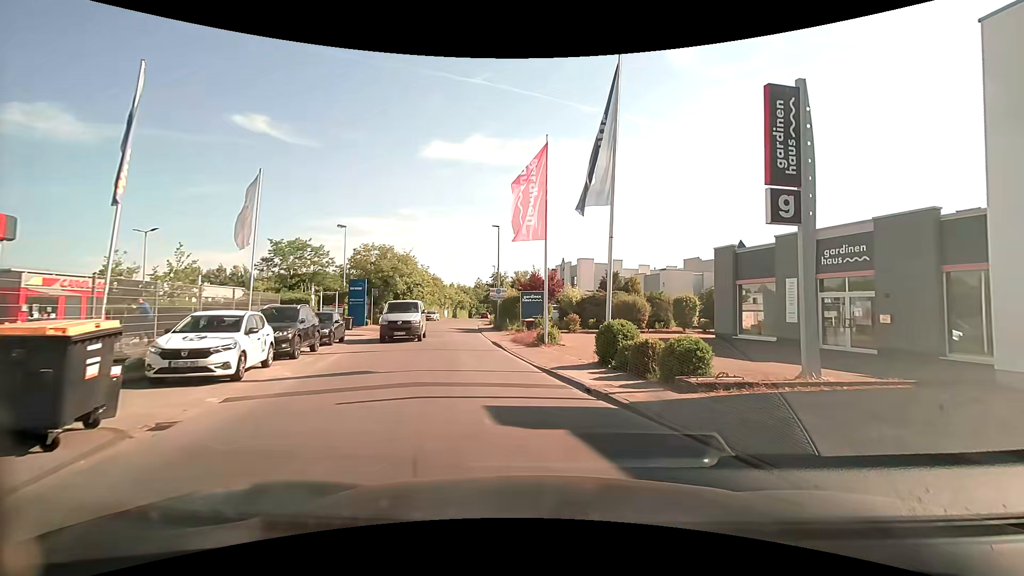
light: Day
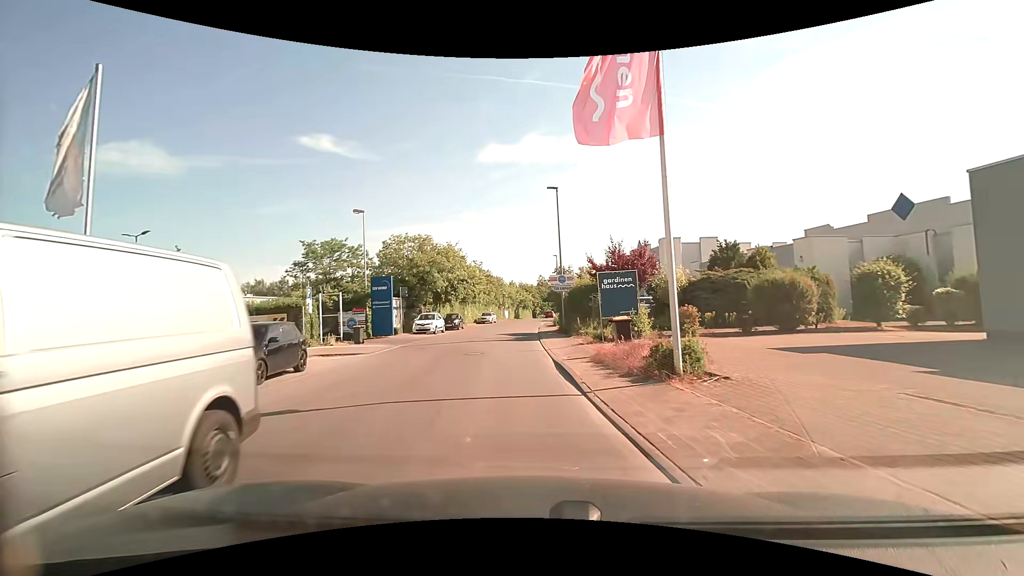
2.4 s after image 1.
(-0.6, +10.9) m; -8°
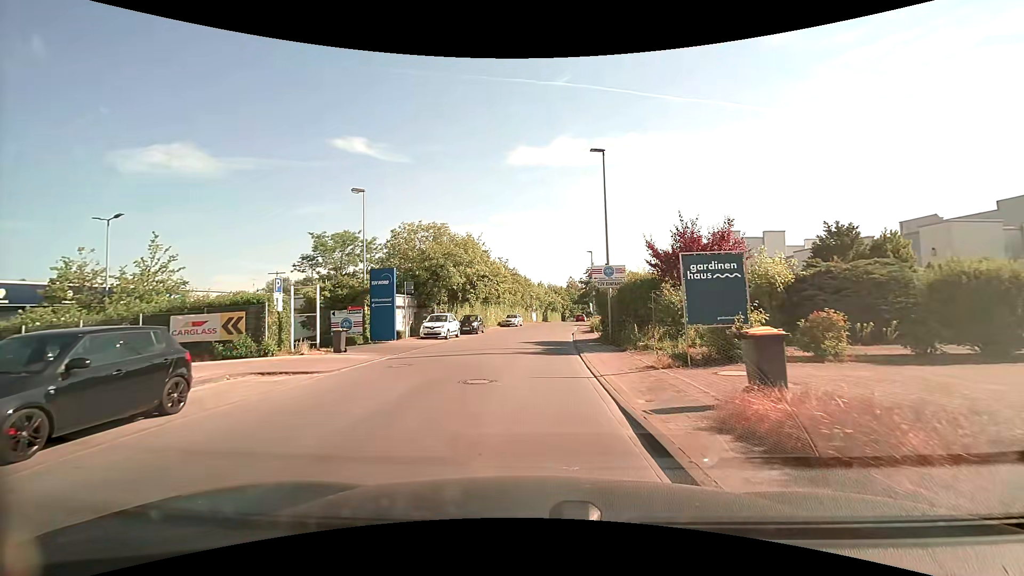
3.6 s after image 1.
(-0.2, +6.5) m; -4°
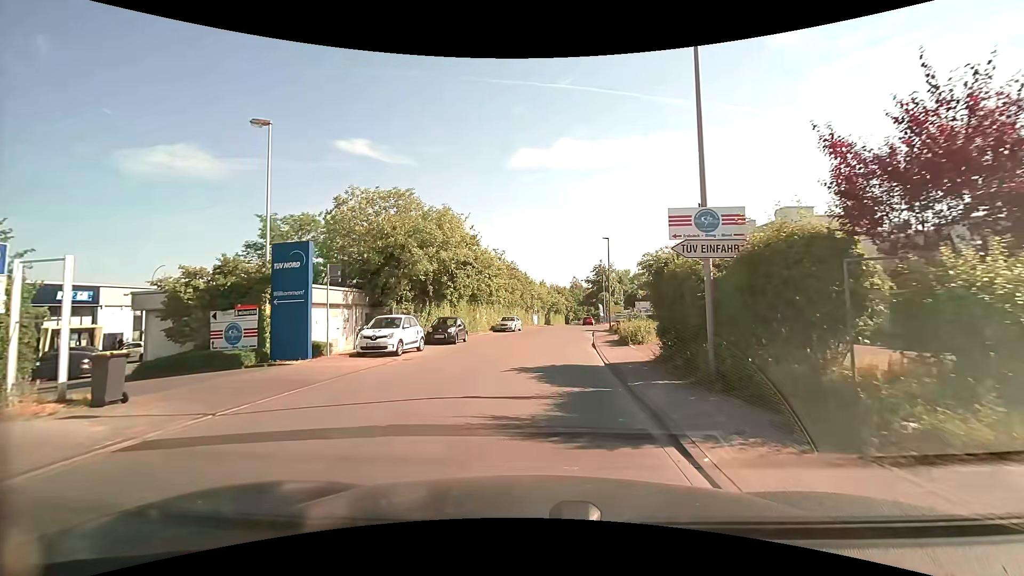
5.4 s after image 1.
(0.0, +11.0) m; 0°
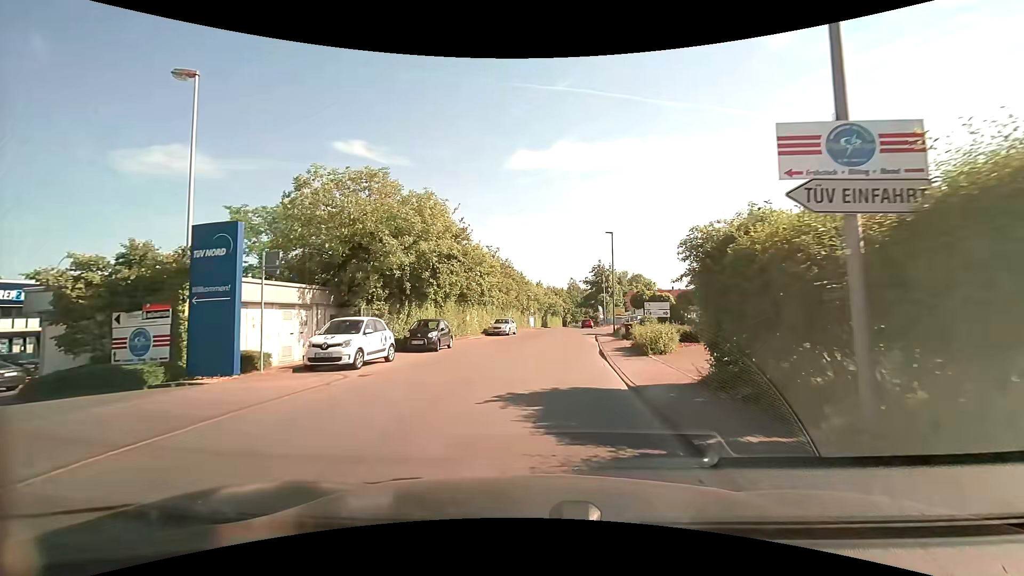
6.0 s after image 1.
(0.0, +4.0) m; 0°
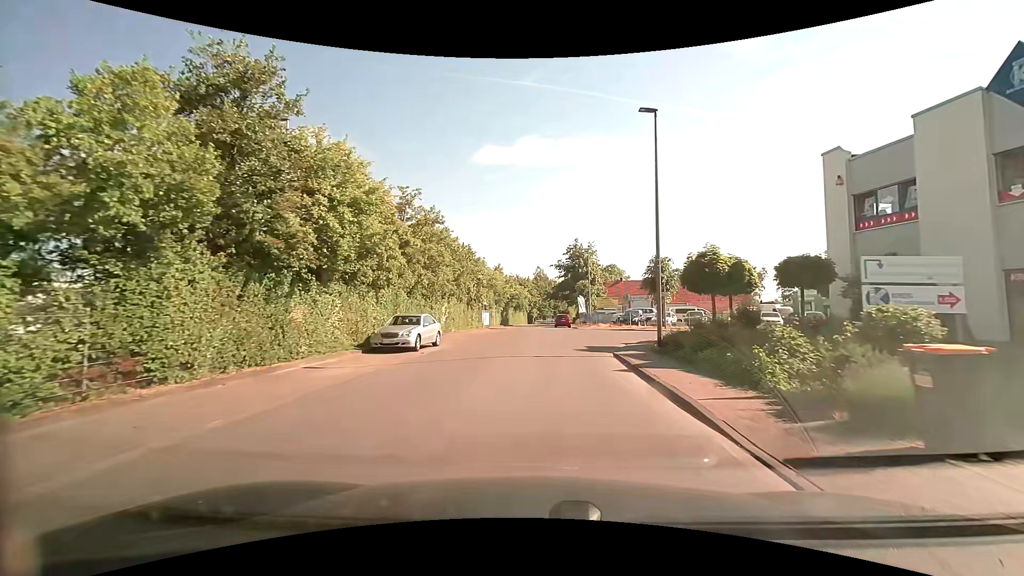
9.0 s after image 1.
(+0.7, +22.8) m; +4°
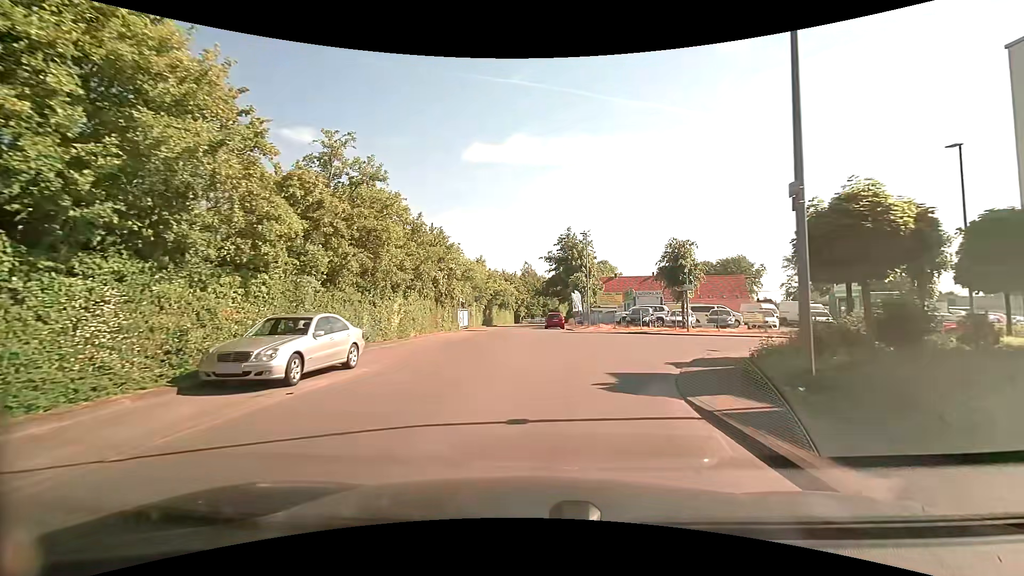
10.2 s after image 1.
(+0.1, +8.9) m; +2°
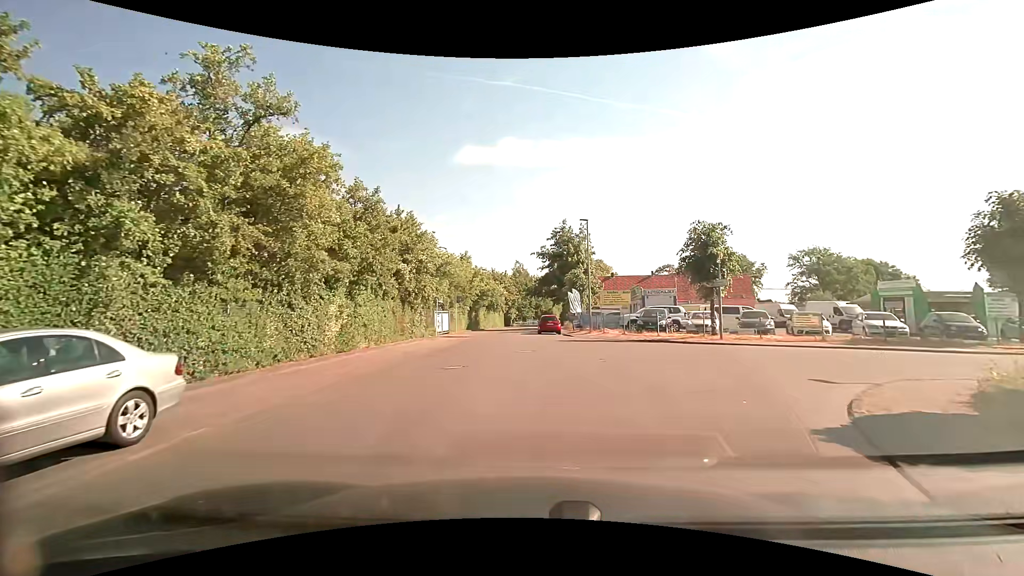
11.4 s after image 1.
(0.0, +6.7) m; 0°
